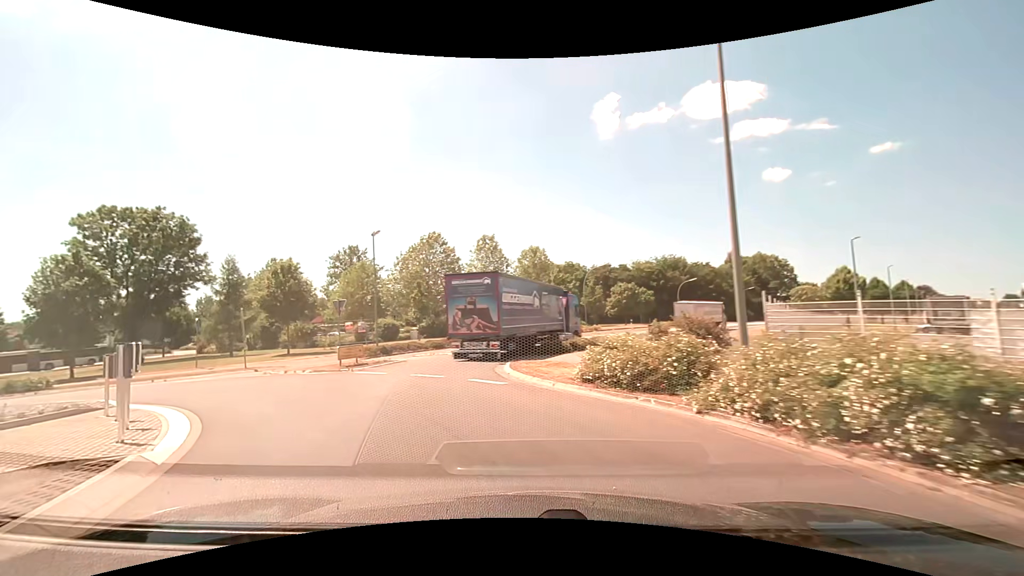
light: Day
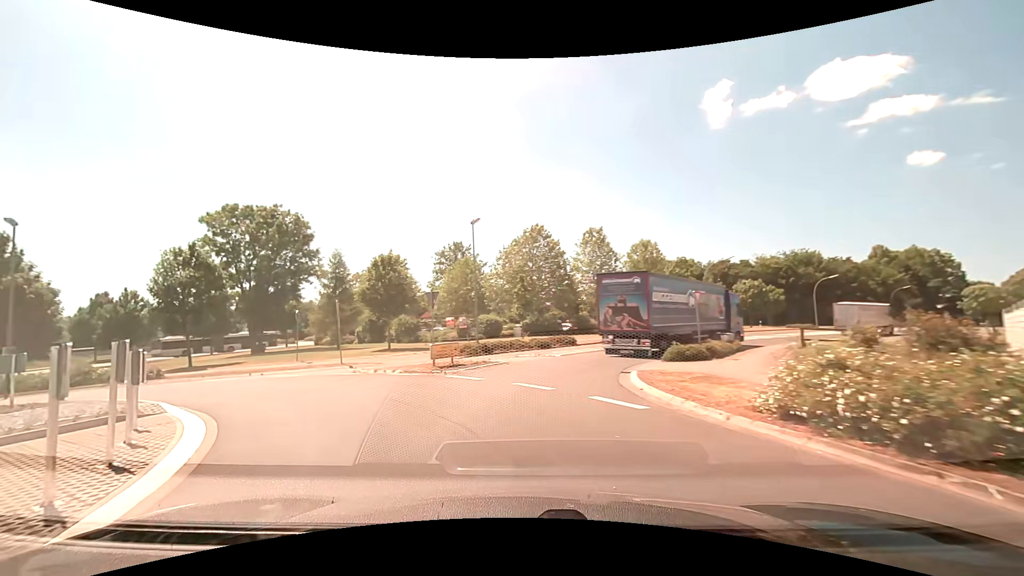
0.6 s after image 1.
(-0.4, +3.8) m; -11°
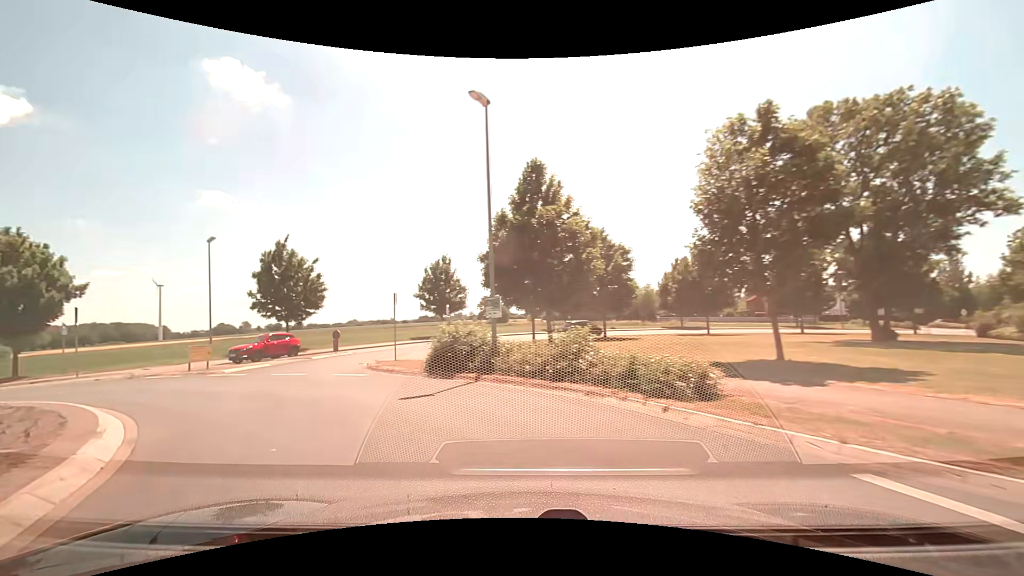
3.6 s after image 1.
(-9.8, +17.3) m; -58°
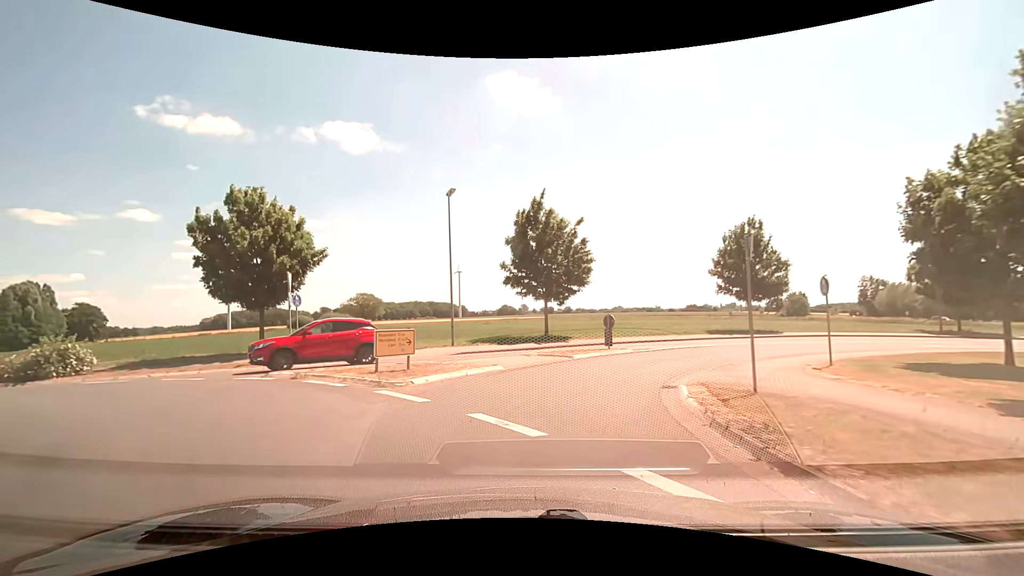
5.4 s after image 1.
(-4.5, +12.2) m; -33°
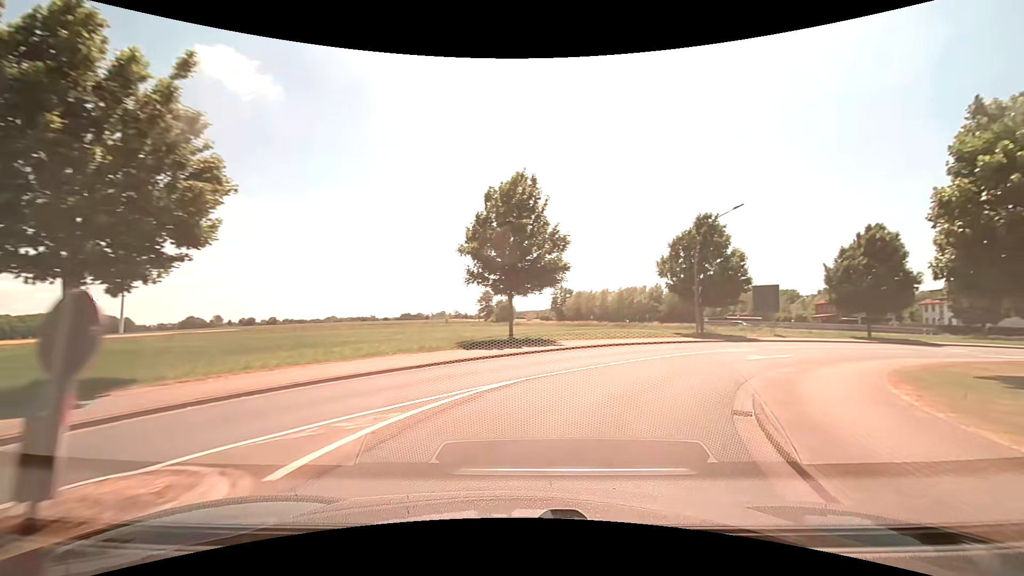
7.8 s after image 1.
(+3.7, +17.8) m; +32°
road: secondary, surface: asphalt
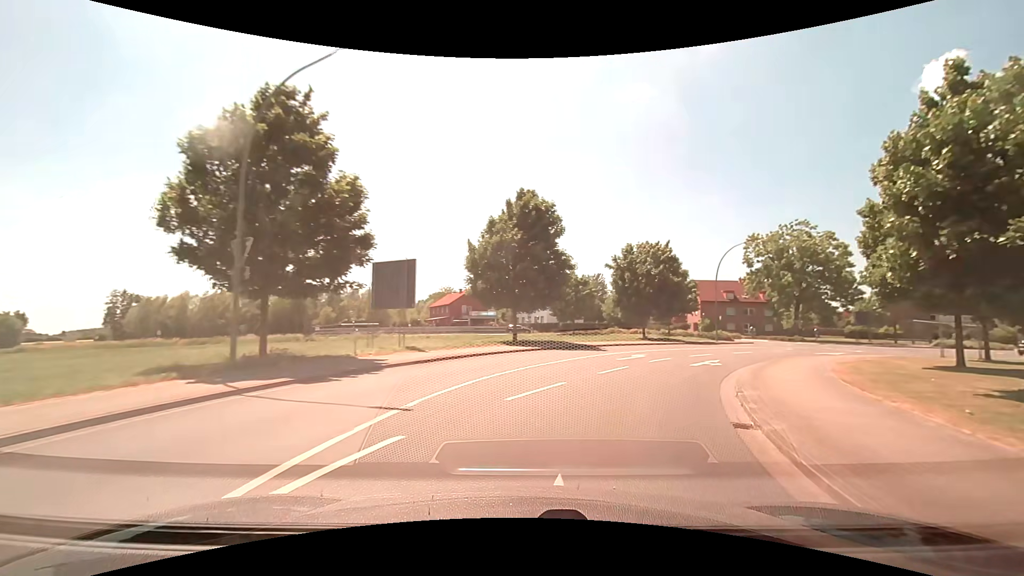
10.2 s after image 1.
(+7.9, +20.9) m; +40°
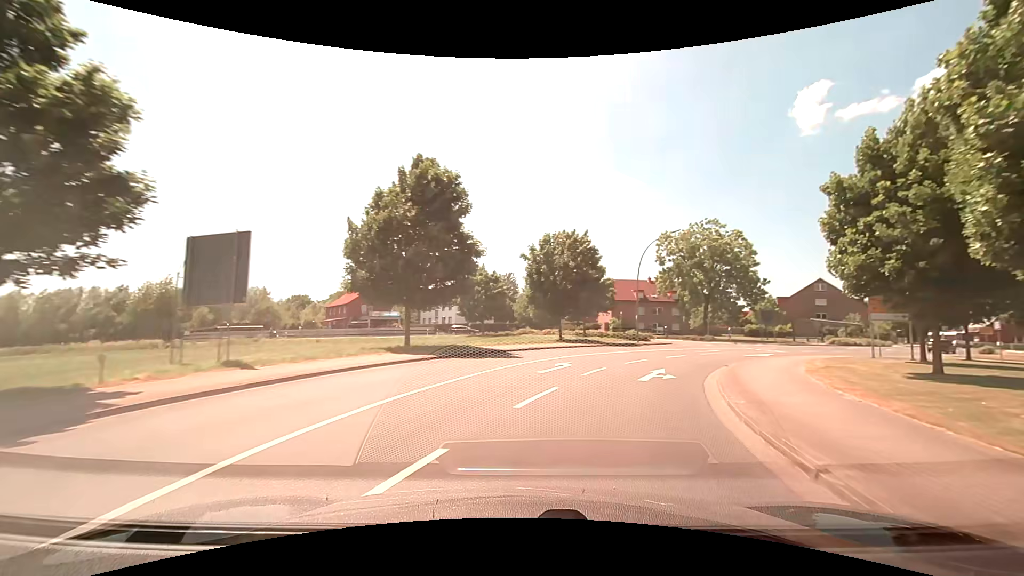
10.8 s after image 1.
(+0.6, +6.5) m; +10°
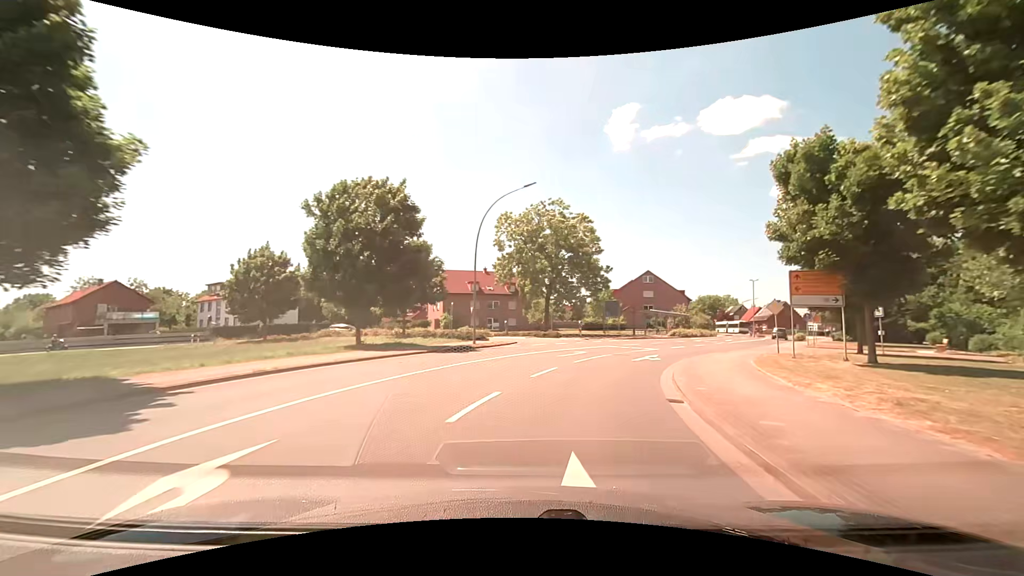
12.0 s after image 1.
(+2.4, +13.6) m; +20°
(+1, +10) (+3, +20) (+7, +29) (+12, +37) (+18, +46) (+23, +54) (+29, +62) (+34, +71) (+39, +80) (+43, +89) m
